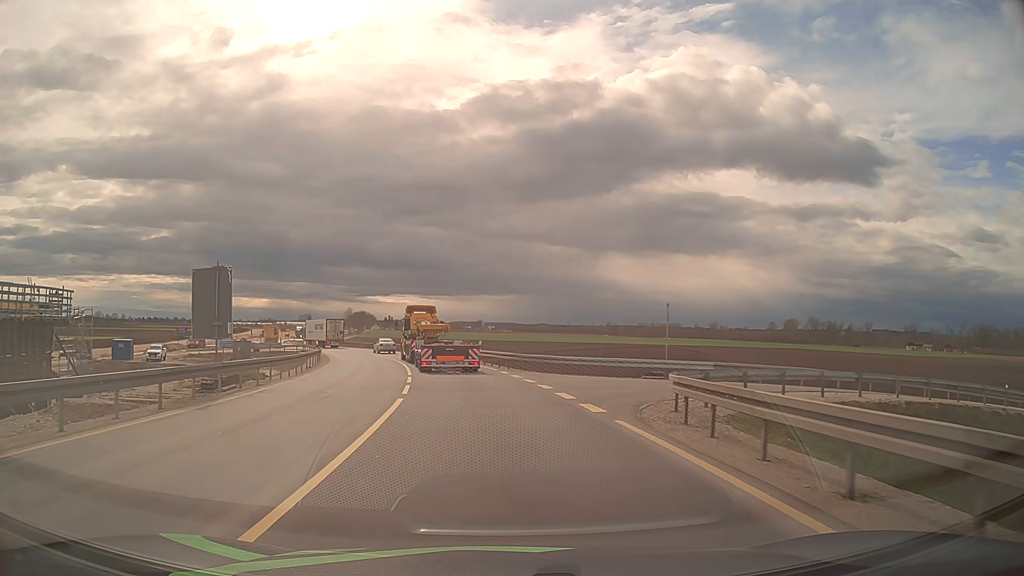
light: Day
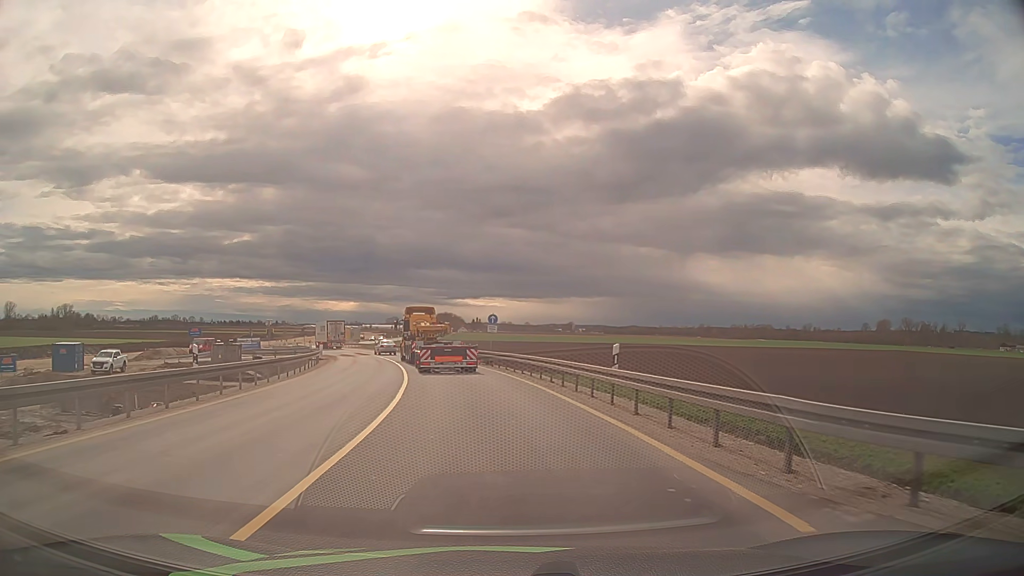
(-1.7, +26.3) m; -8°
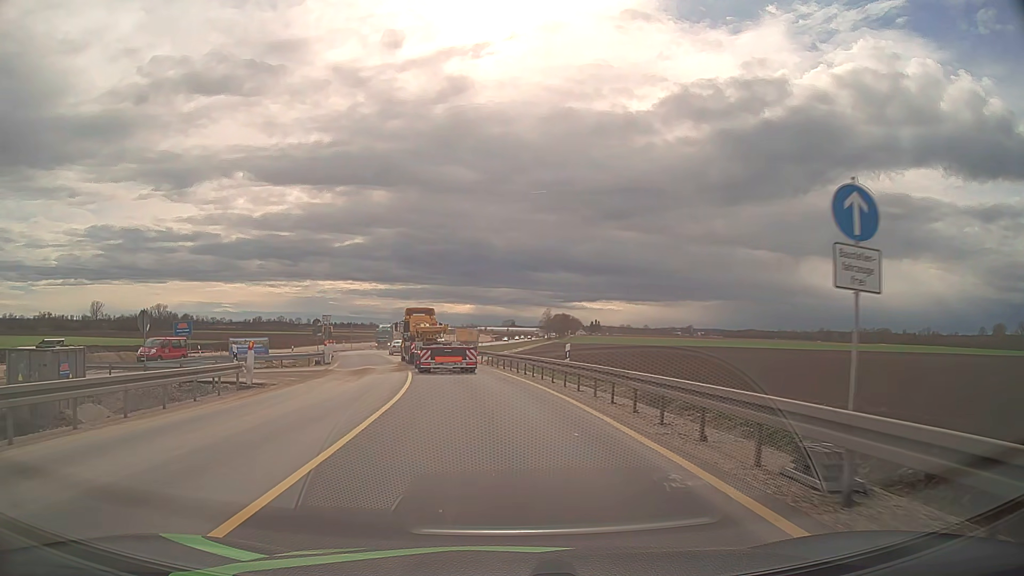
(-2.7, +33.3) m; -10°
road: unclassified
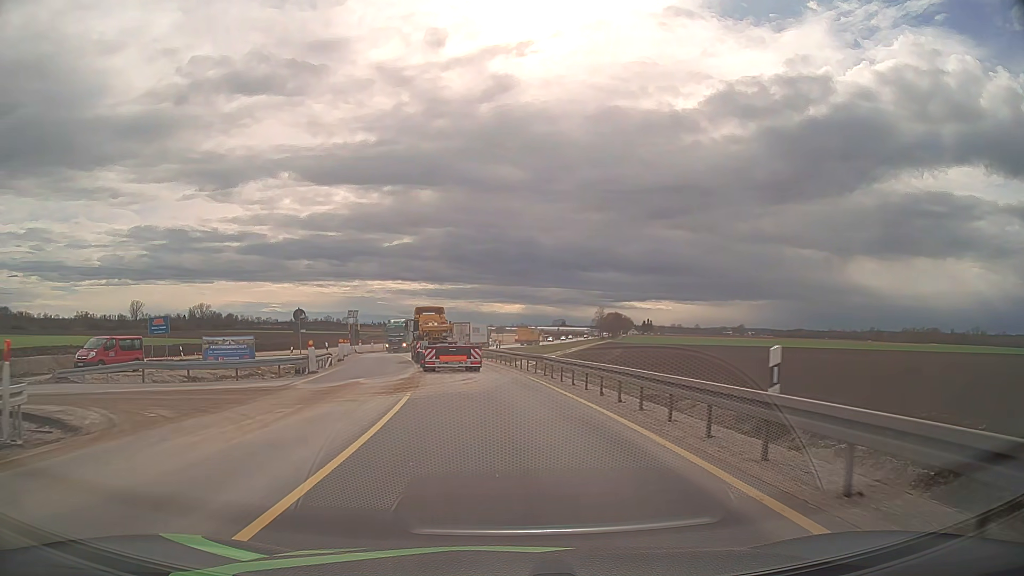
(-0.5, +13.6) m; -4°
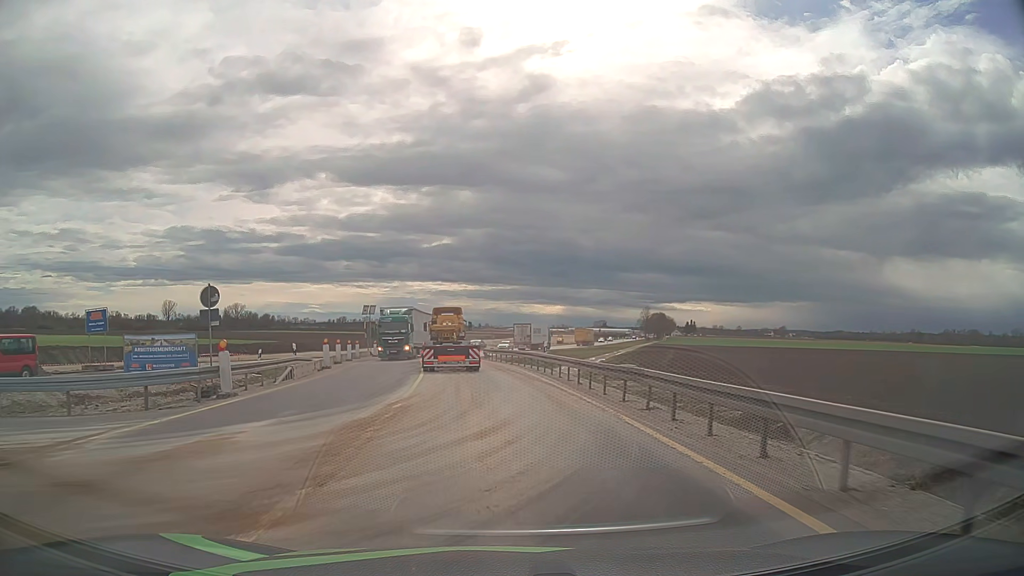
(-0.4, +13.7) m; -3°
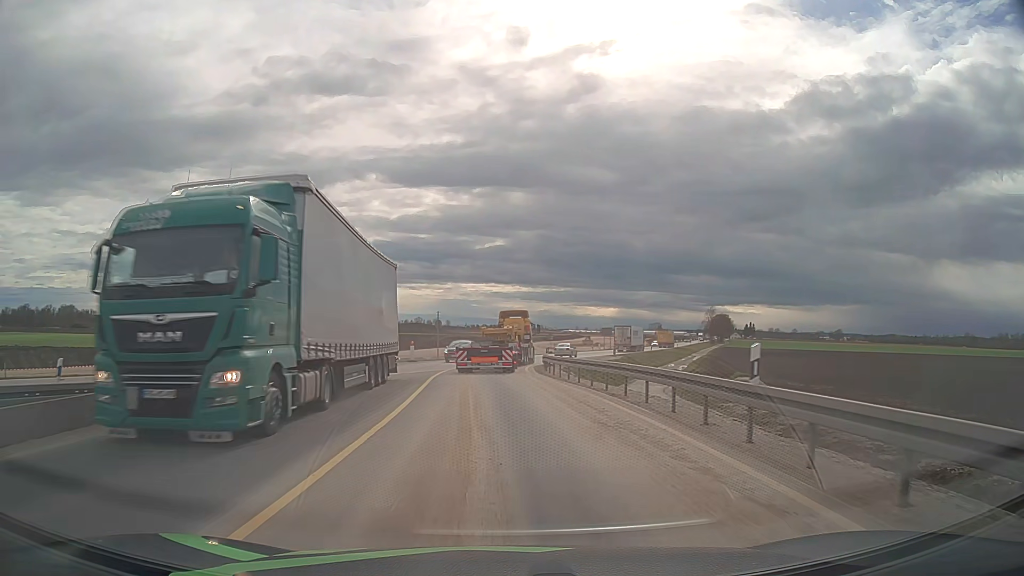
(-0.8, +20.7) m; -5°
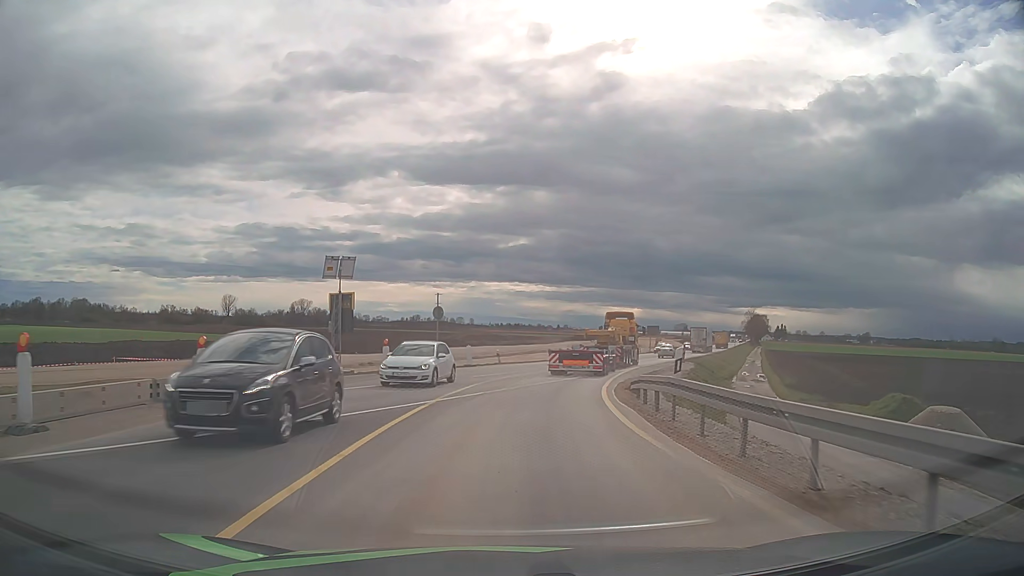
(-0.6, +20.8) m; -2°
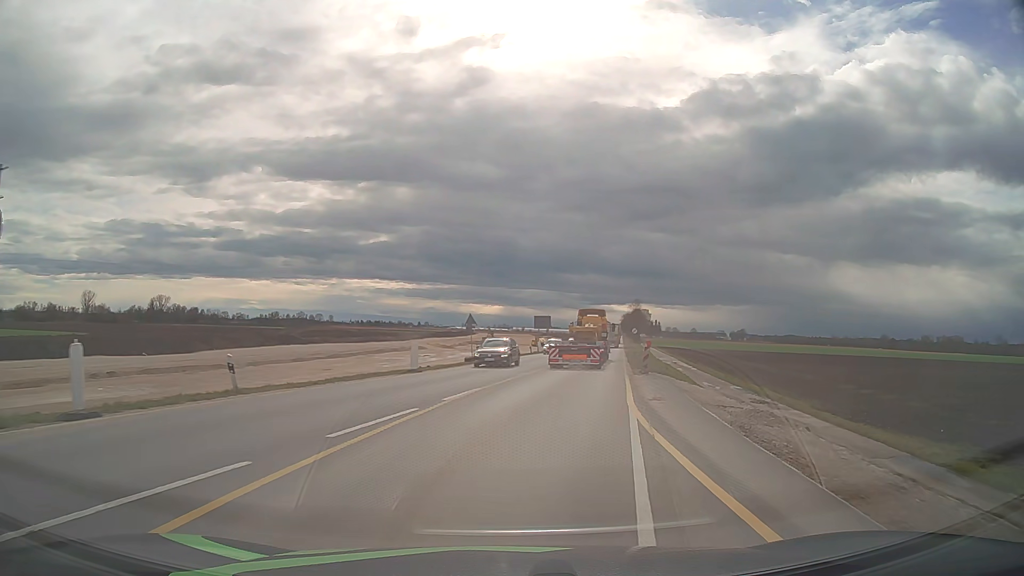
(+2.5, +28.6) m; +12°
(0, +10) (+2, +20) (+3, +30) (+5, +40) (+7, +49) (+8, +59) (+10, +69) (+12, +79) (+14, +89) (+15, +99) m
